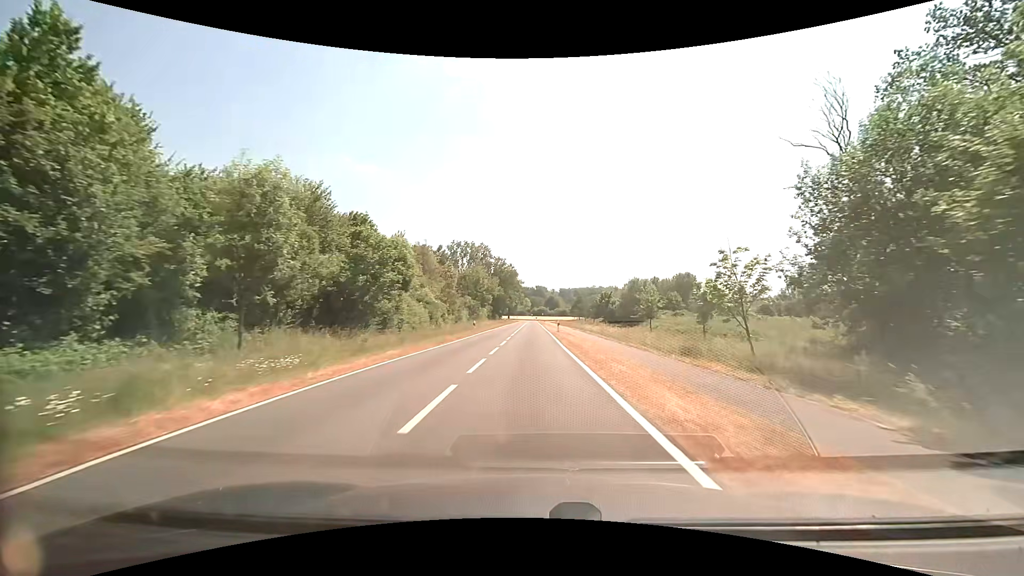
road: tertiary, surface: asphalt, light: Day
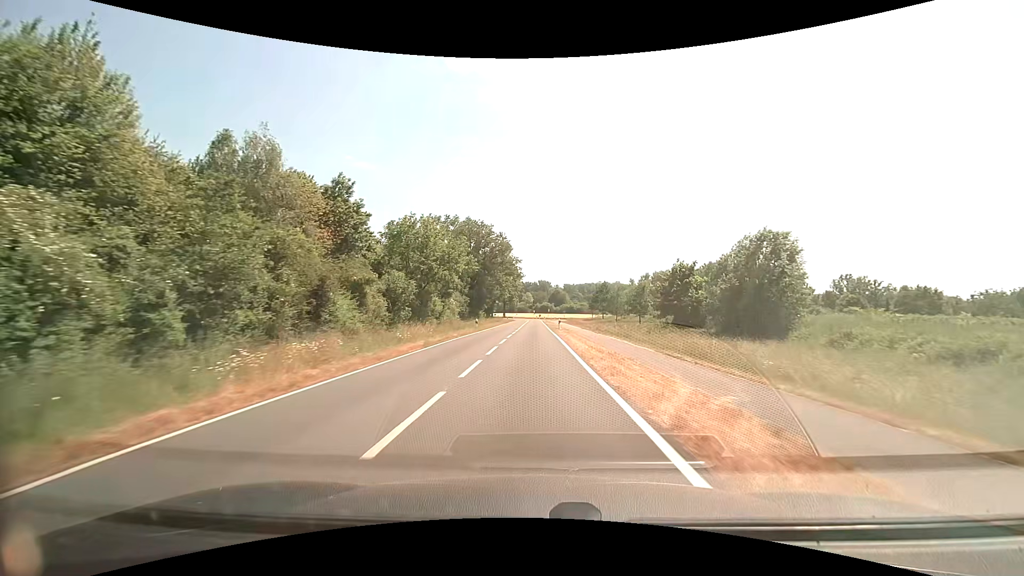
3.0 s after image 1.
(0.0, +49.1) m; 0°
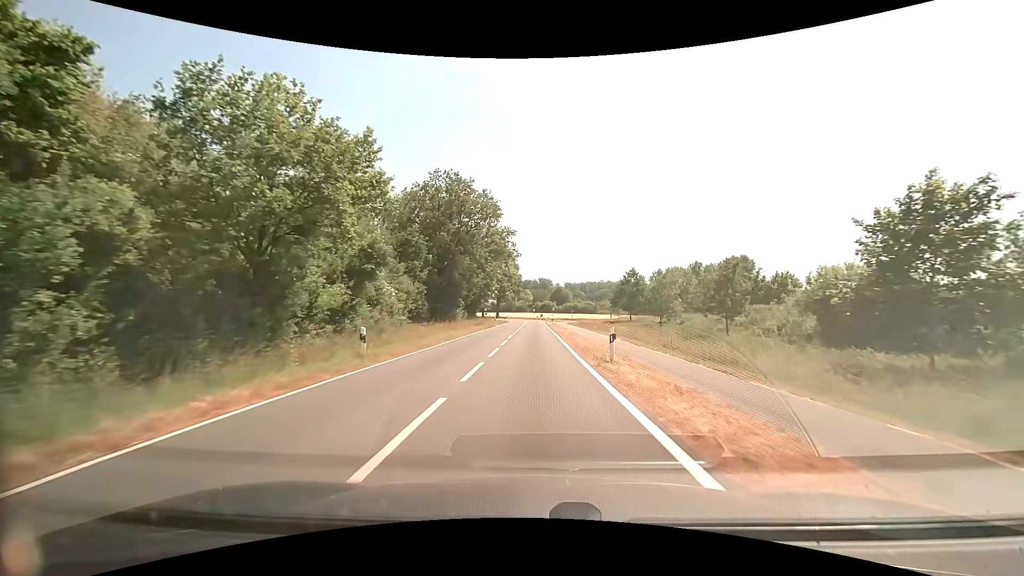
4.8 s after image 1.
(-0.1, +30.6) m; 0°
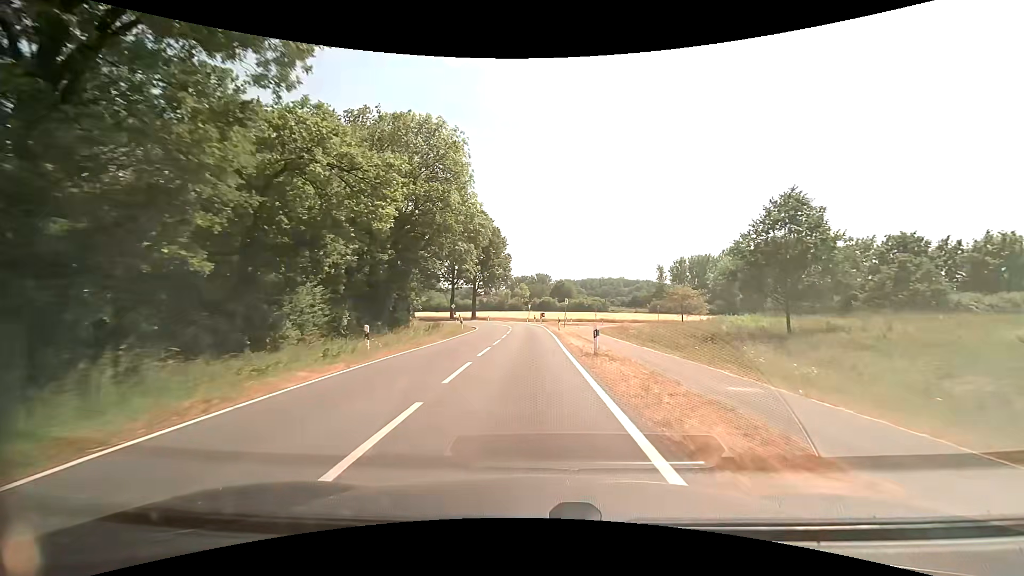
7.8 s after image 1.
(+0.3, +48.3) m; 0°
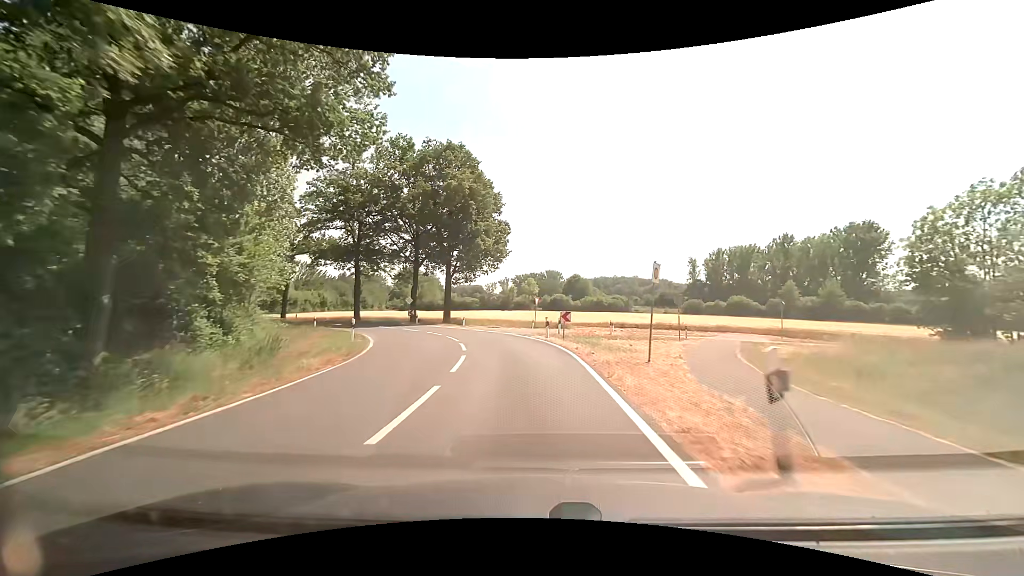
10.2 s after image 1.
(-0.1, +34.3) m; -1°
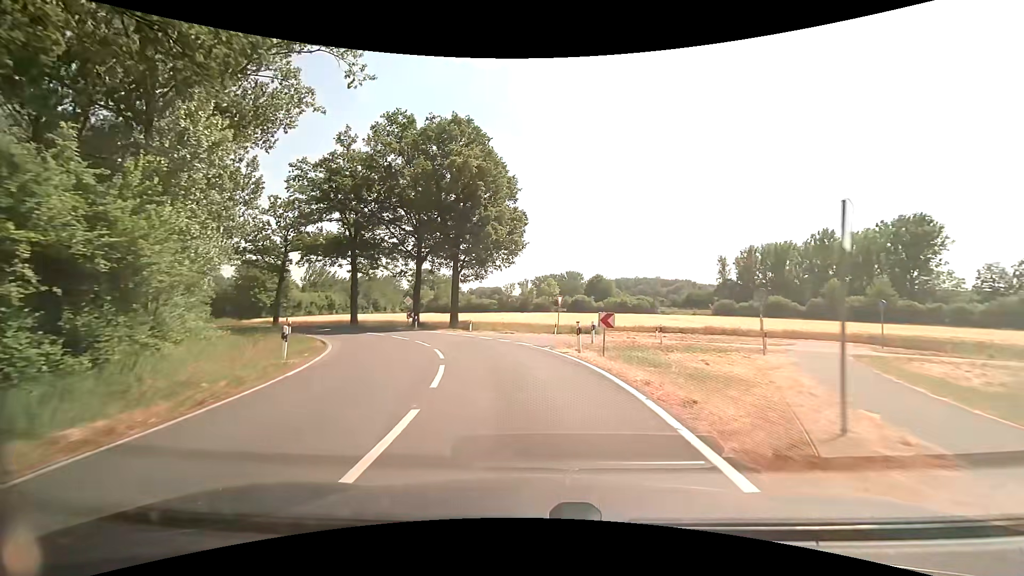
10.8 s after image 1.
(-0.1, +8.1) m; -2°
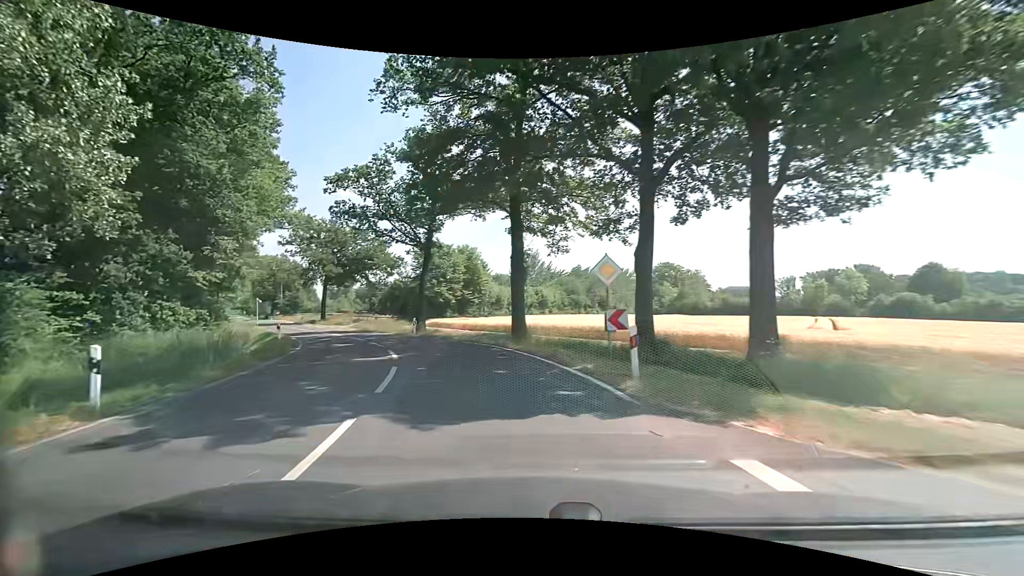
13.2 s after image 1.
(-5.7, +30.3) m; -25°
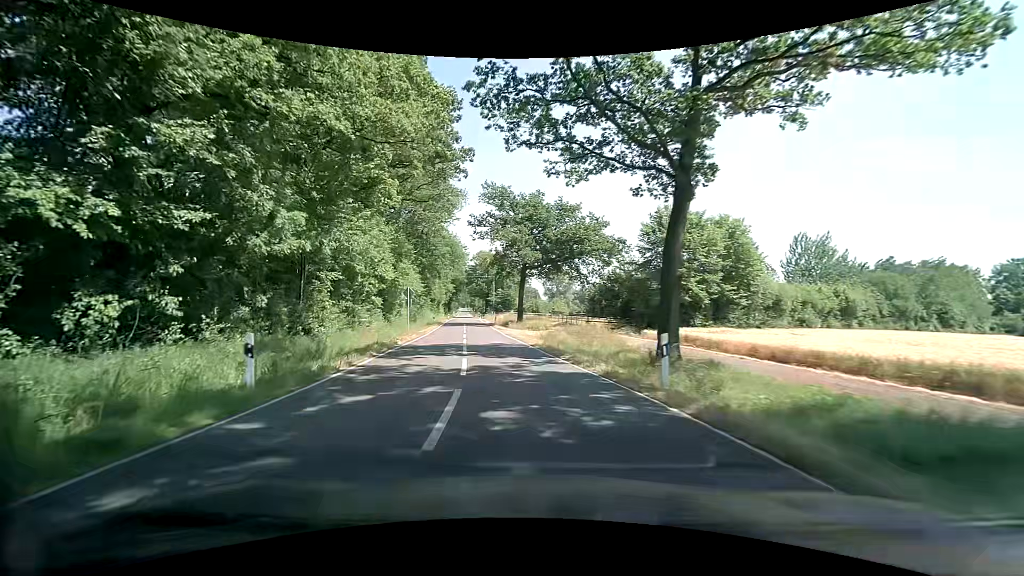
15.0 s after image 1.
(-5.2, +21.5) m; -25°
(-1, +10) (-2, +20) (-3, +30) (-5, +40) (-6, +50) (-8, +59) (-10, +69) (-12, +79) (-13, +89) (-15, +99) m
